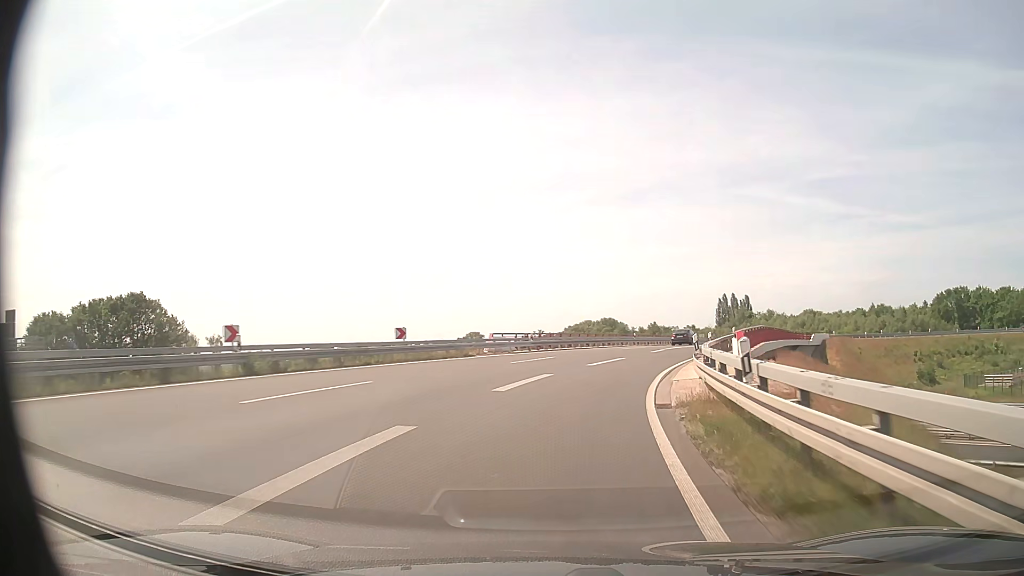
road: trunk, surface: asphalt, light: Day
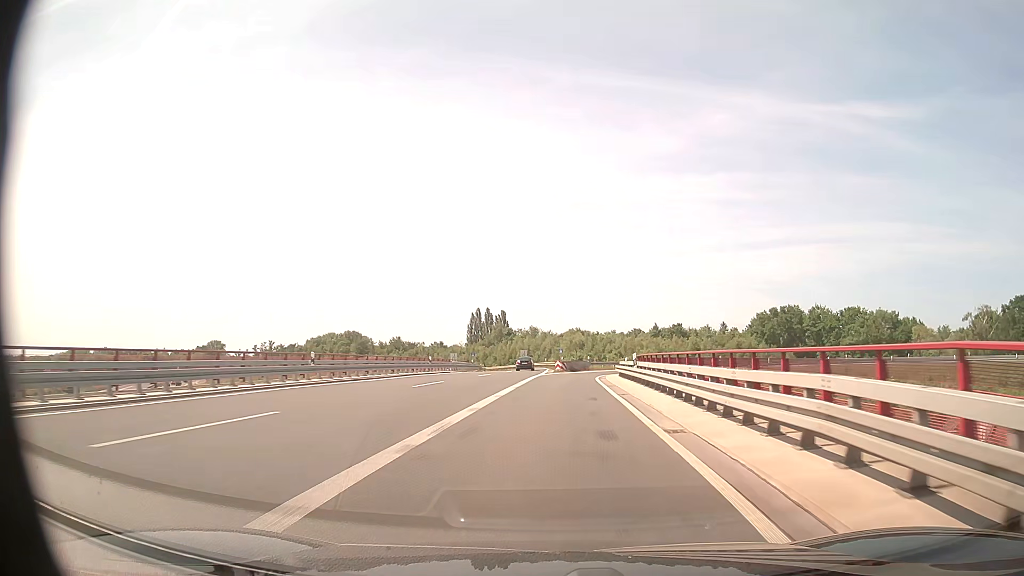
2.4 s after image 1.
(+7.3, +37.7) m; +22°
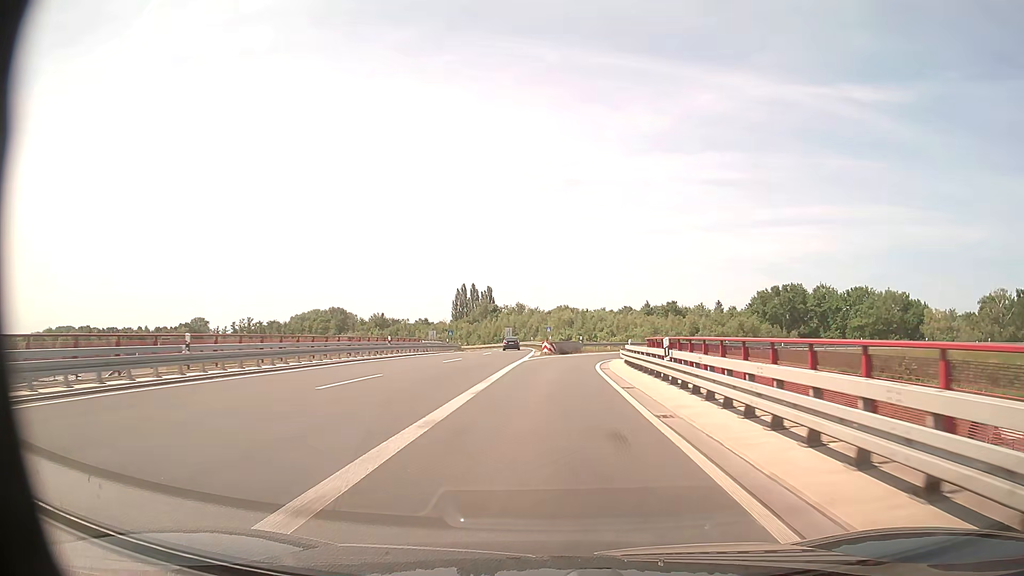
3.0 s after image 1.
(+0.1, +9.5) m; +1°
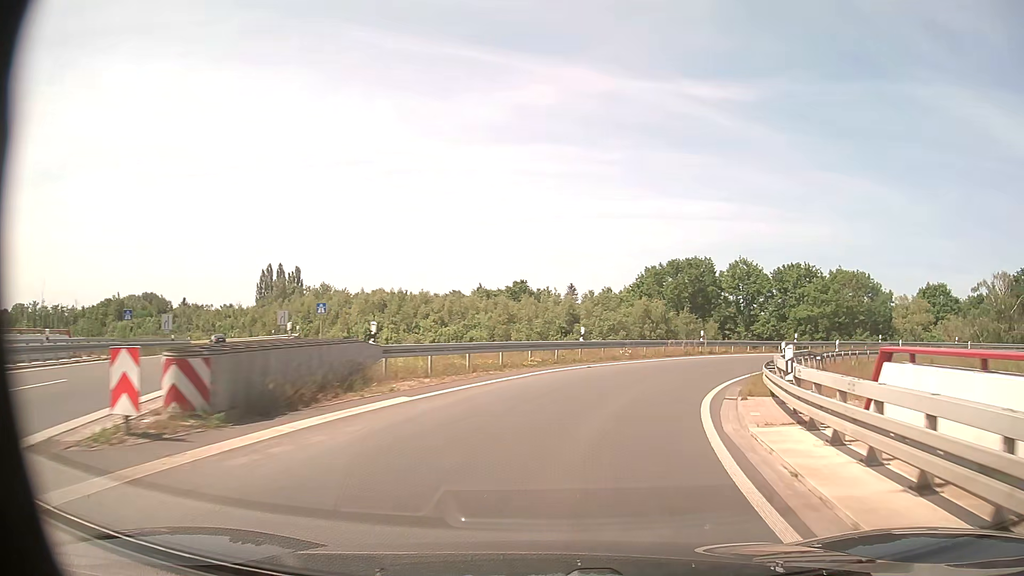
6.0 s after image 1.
(+2.3, +42.7) m; +14°
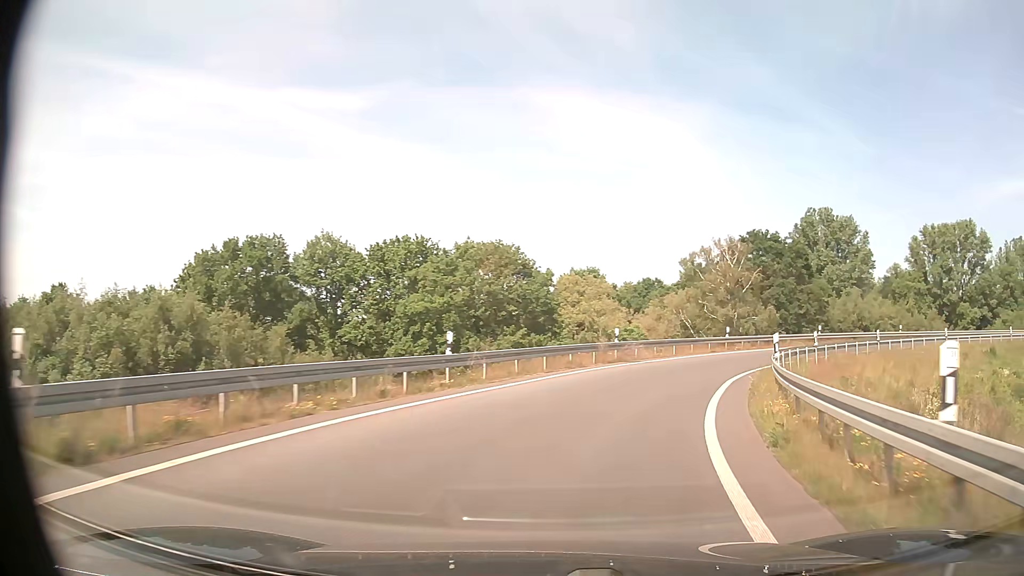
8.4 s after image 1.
(+9.3, +30.5) m; +34°
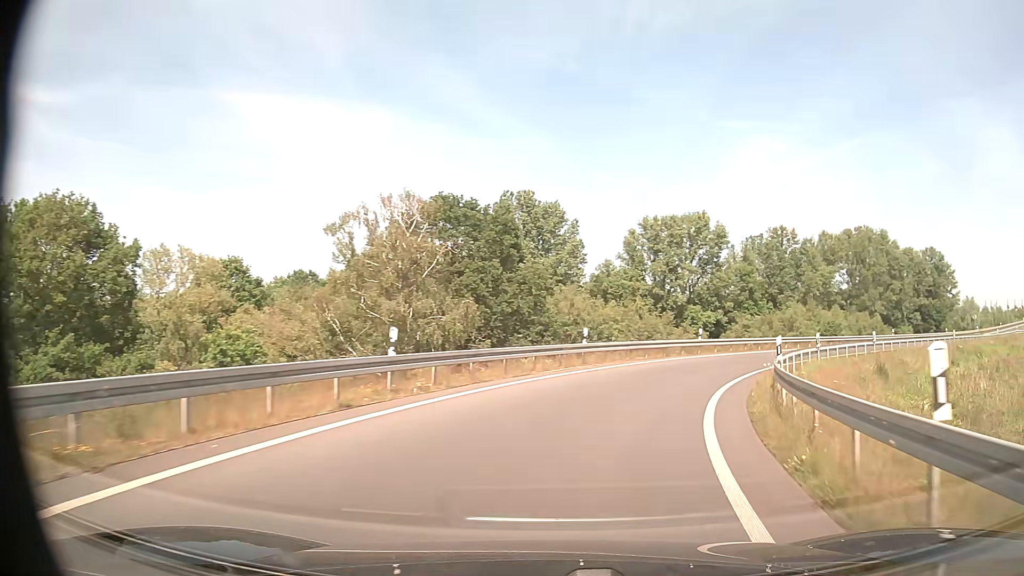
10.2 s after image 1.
(+5.9, +24.1) m; +28°
